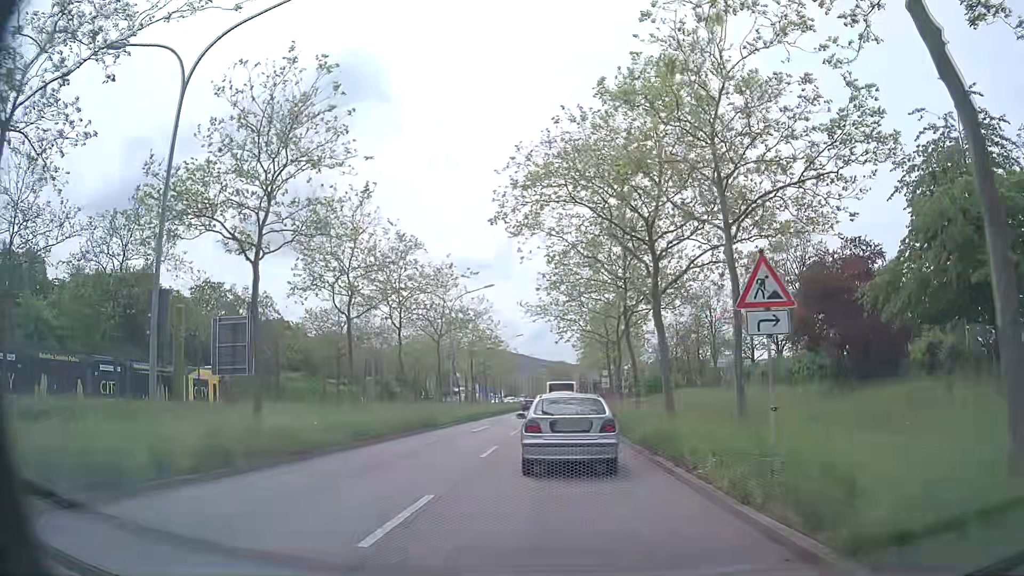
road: primary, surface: asphalt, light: Day
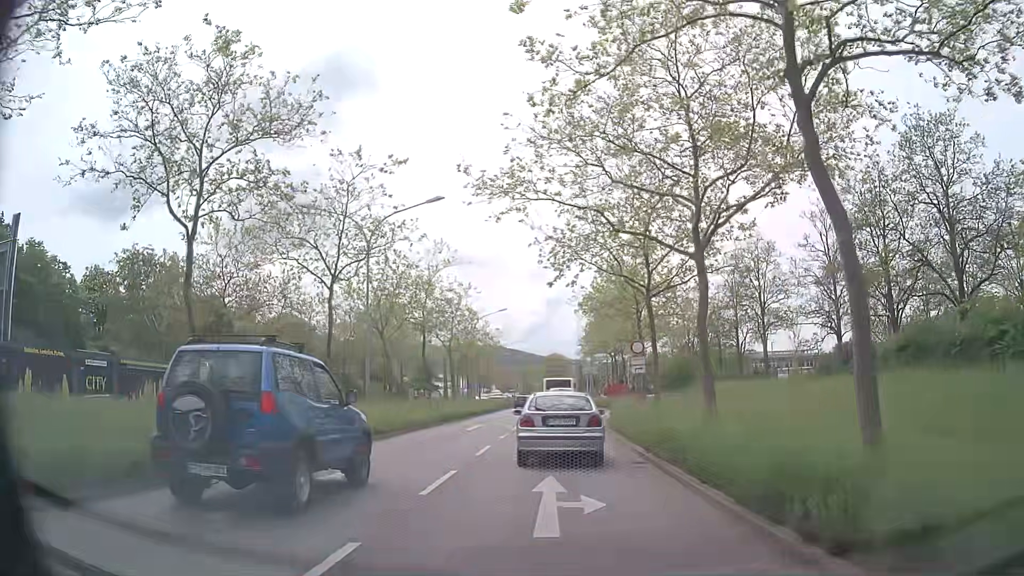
(+0.1, +21.4) m; 0°
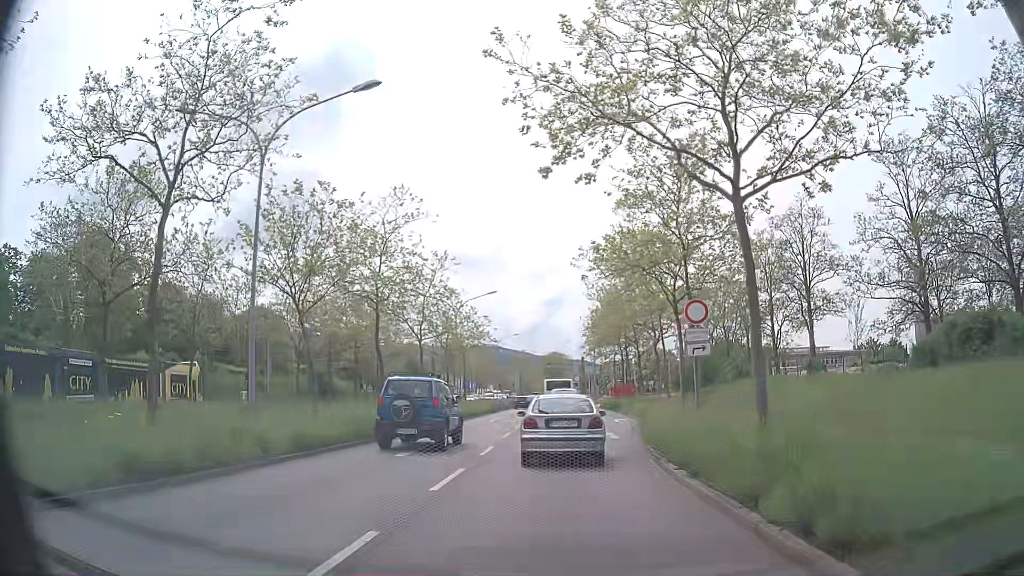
(+0.1, +11.6) m; 0°
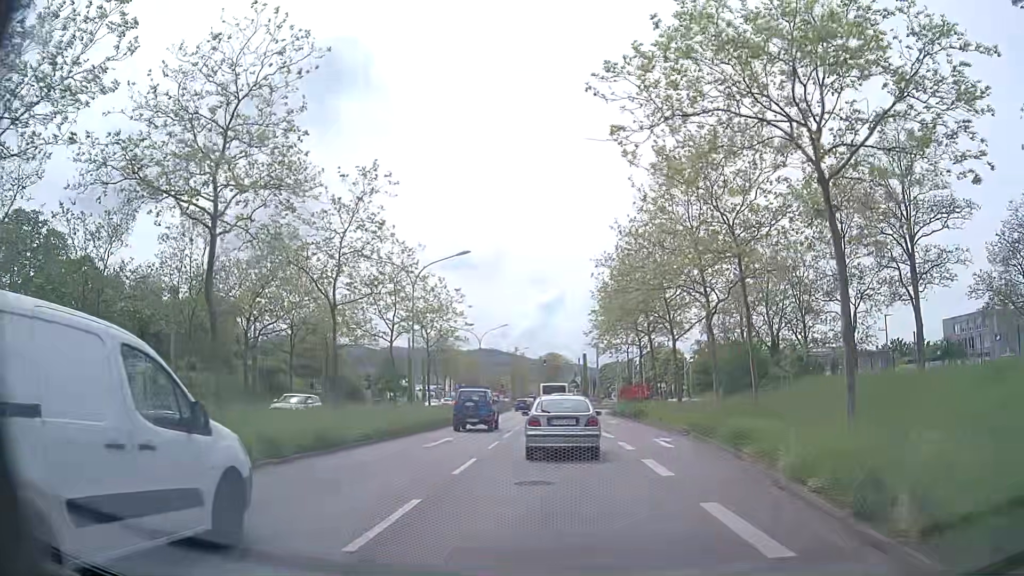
(+0.3, +16.4) m; +1°
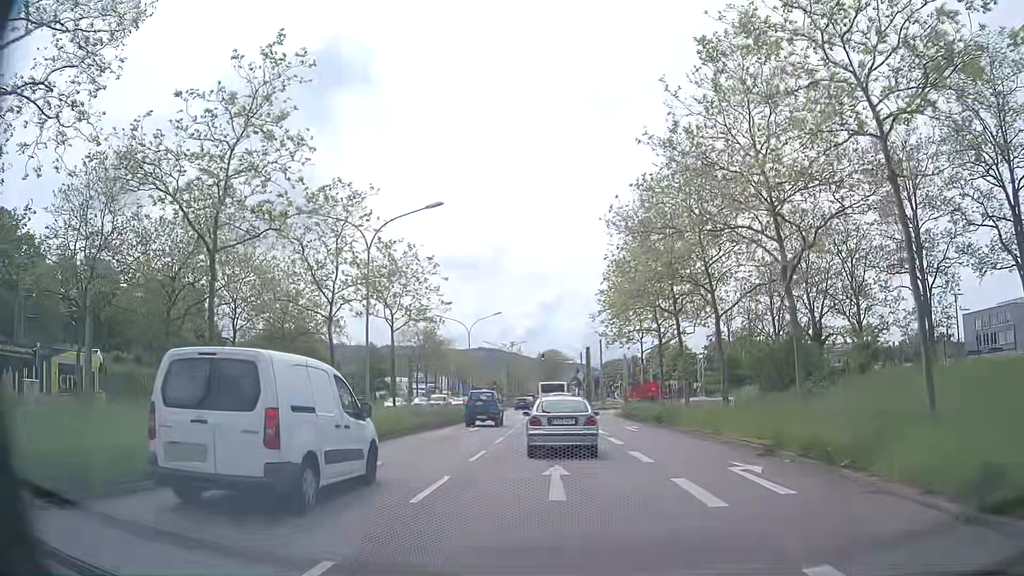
(0.0, +9.8) m; 0°
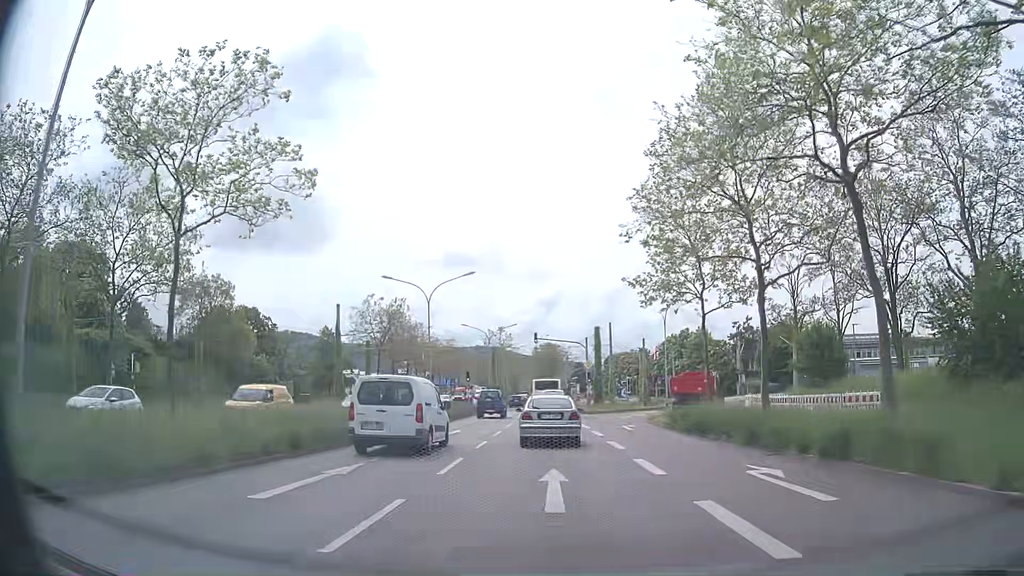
(0.0, +21.2) m; 0°
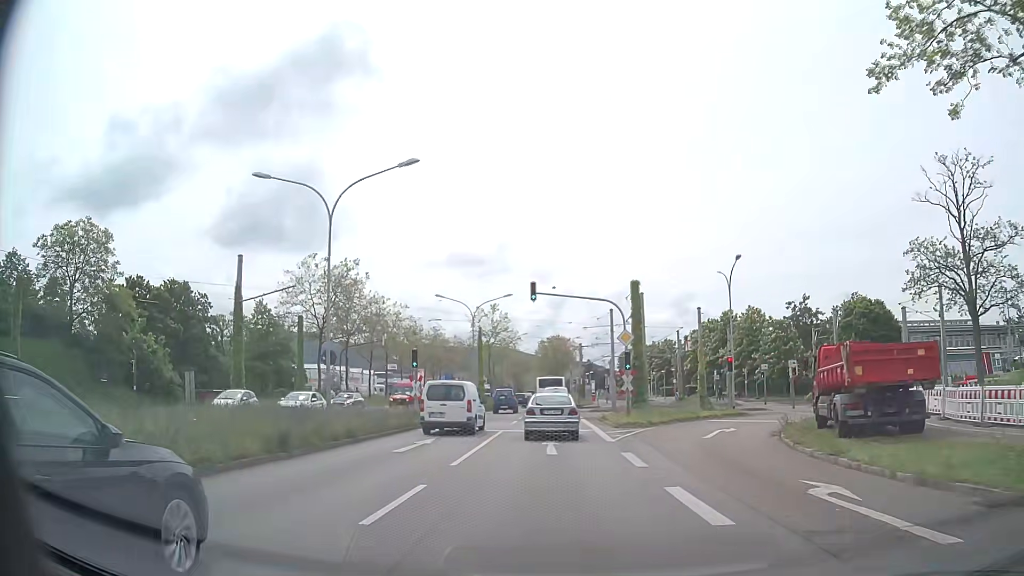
(0.0, +23.0) m; 0°
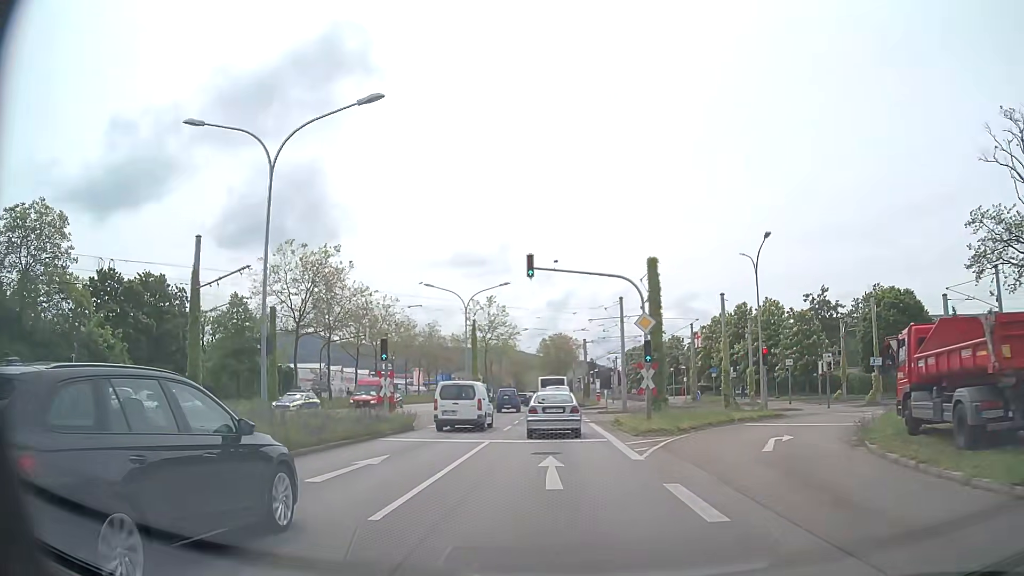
(0.0, +5.9) m; -1°
(0, +10) (0, +20) (0, +30) (0, +40) (0, +50) (0, +60) (0, +70) (0, +80) (0, +90) (0, +100) m
